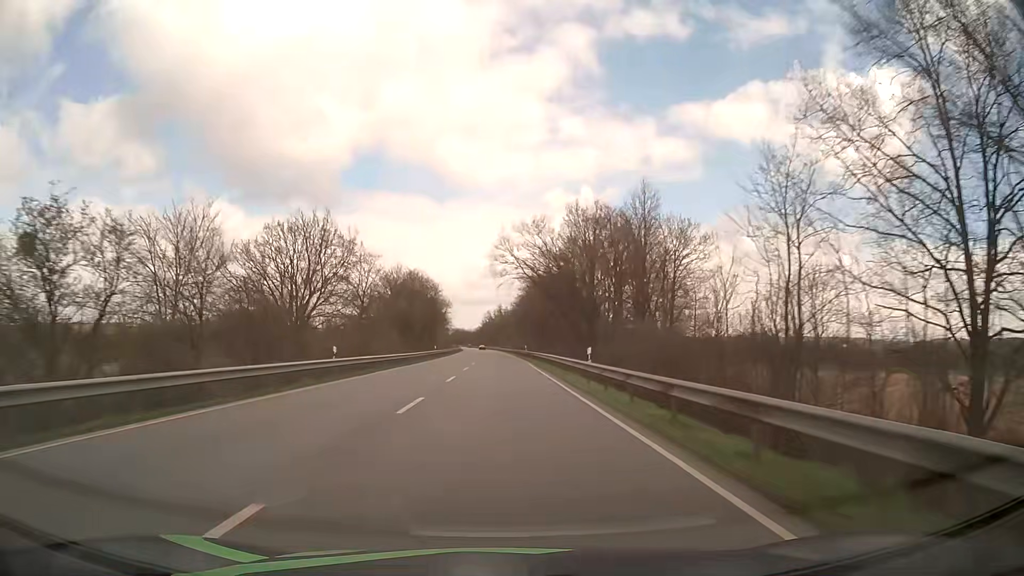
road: primary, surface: asphalt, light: Day
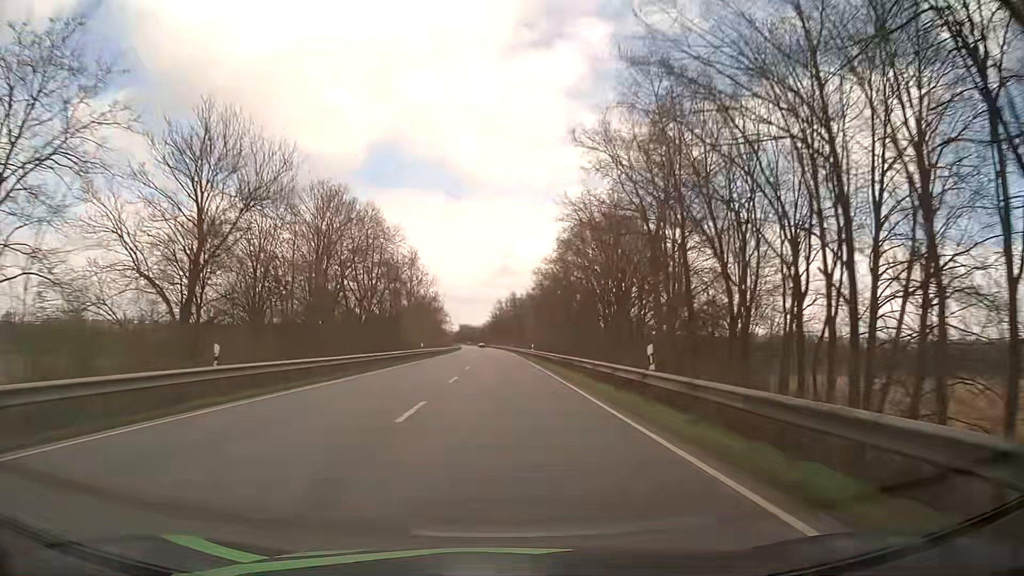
(-0.5, +60.9) m; -1°
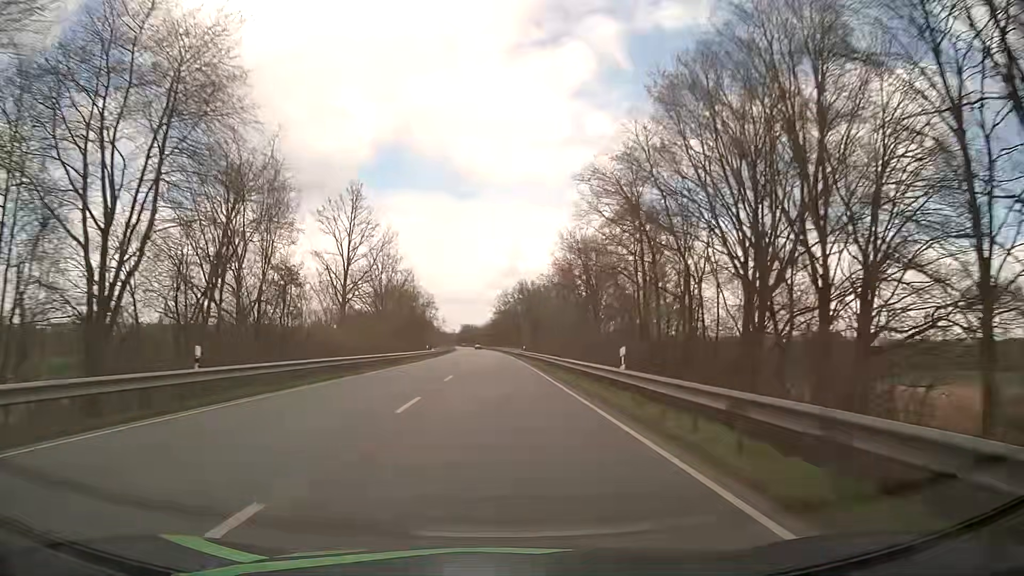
(-0.1, +45.8) m; 0°
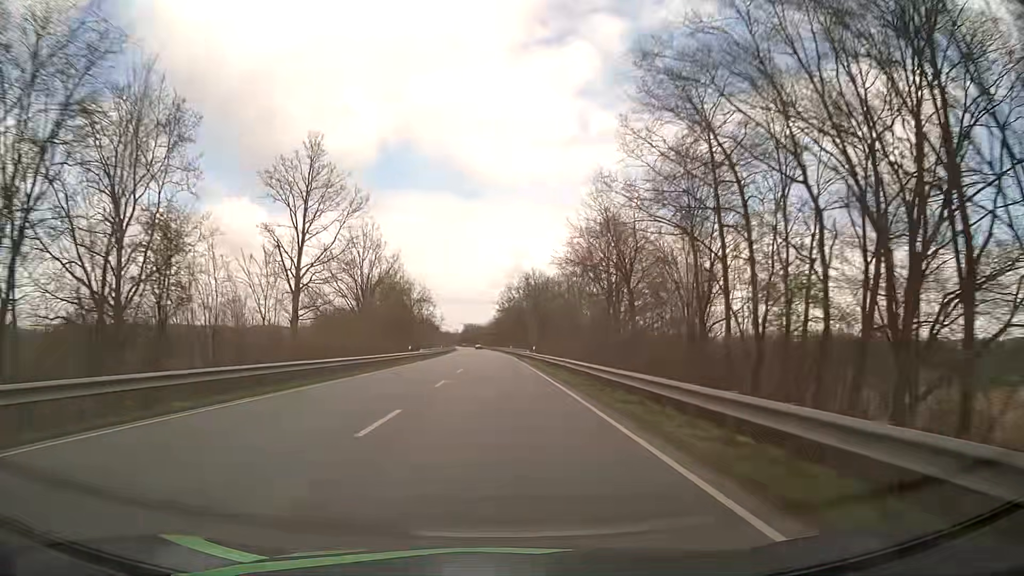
(0.0, +15.3) m; 0°
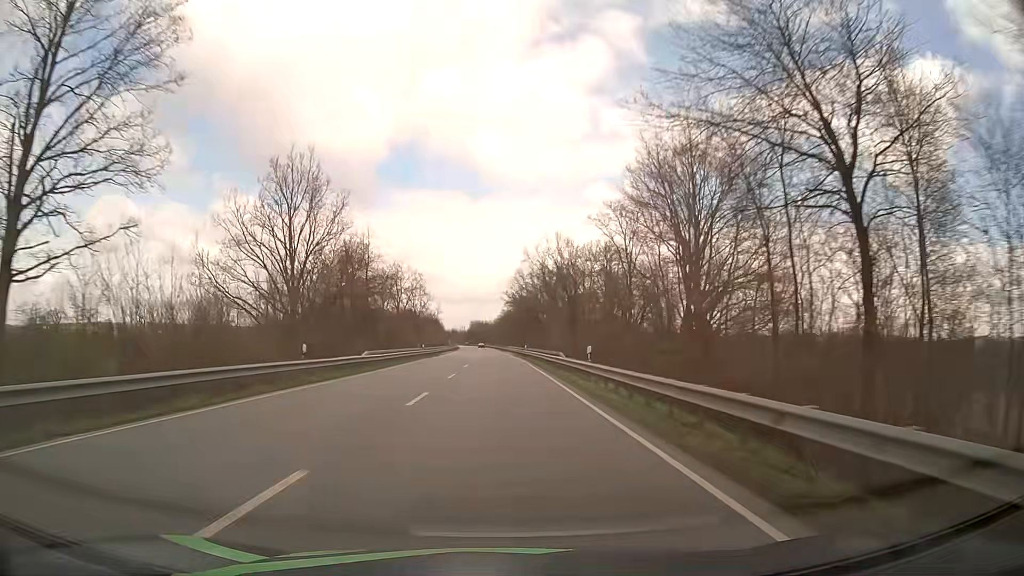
(-0.3, +30.6) m; -1°
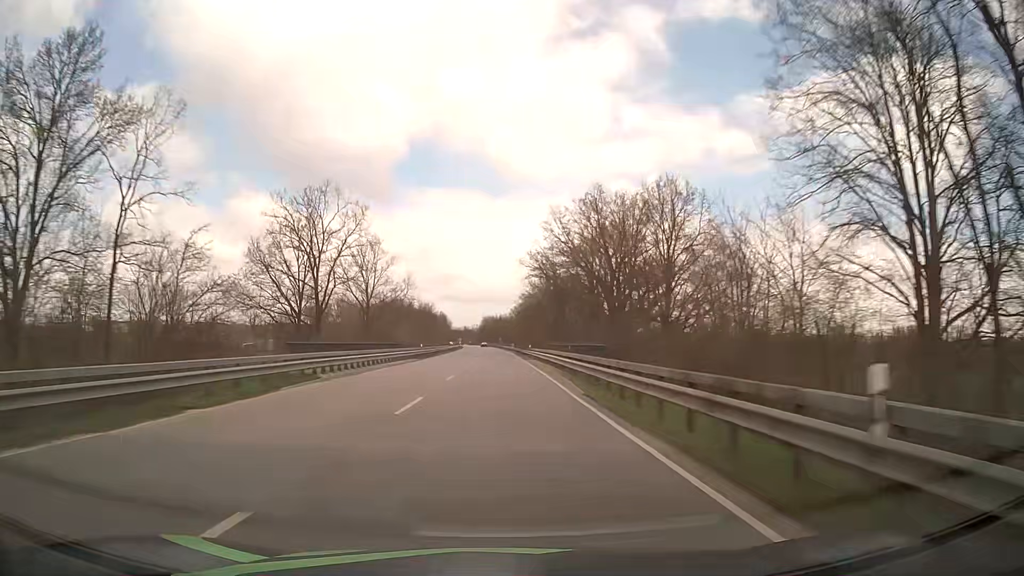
(-0.7, +61.4) m; -1°
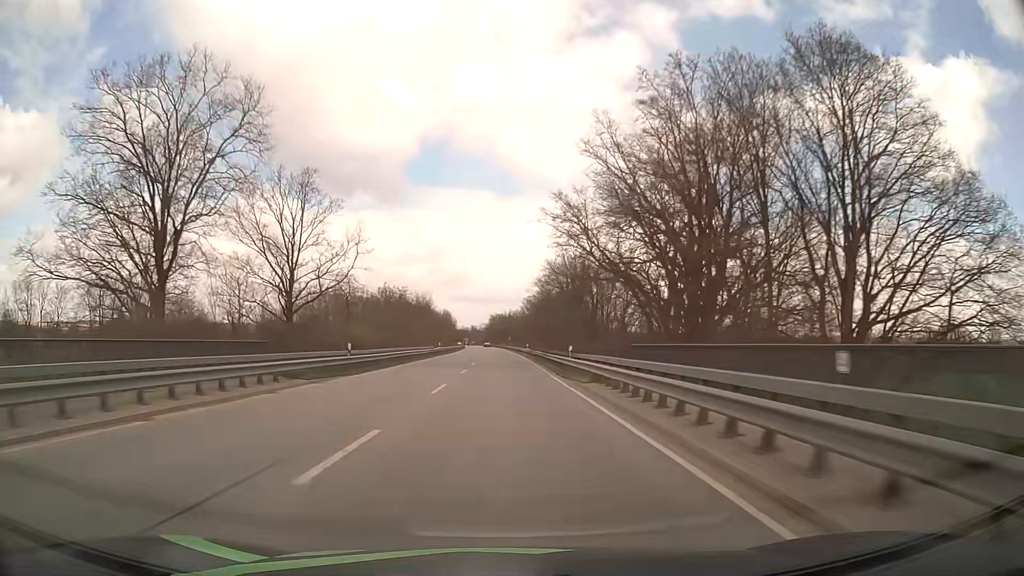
(-0.3, +30.8) m; -1°
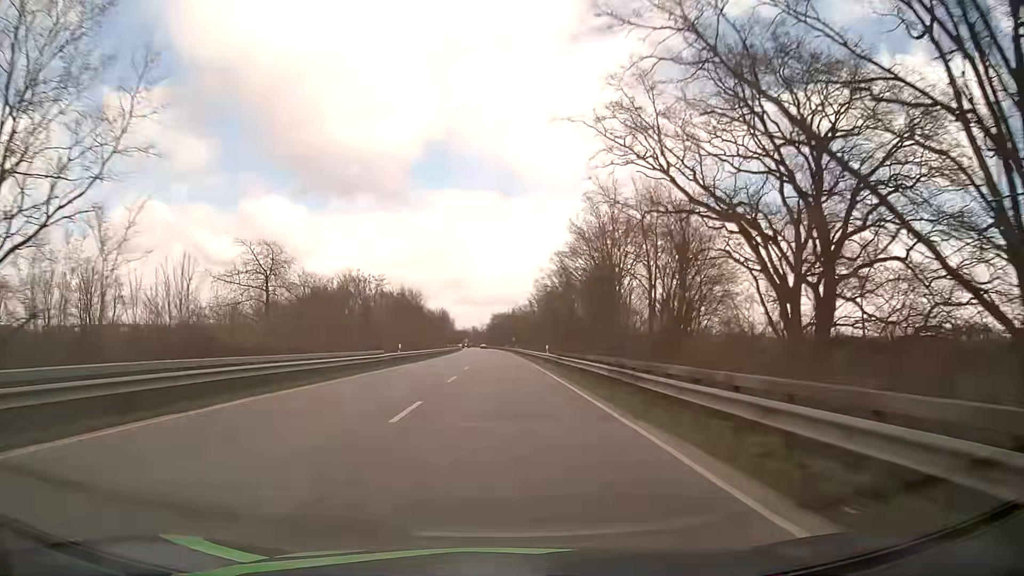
(0.0, +30.8) m; 0°
(0, +10) (0, +20) (0, +30) (0, +40) (0, +50) (0, +60) (0, +70) (-1, +80) (-1, +90) (-1, +100) m
